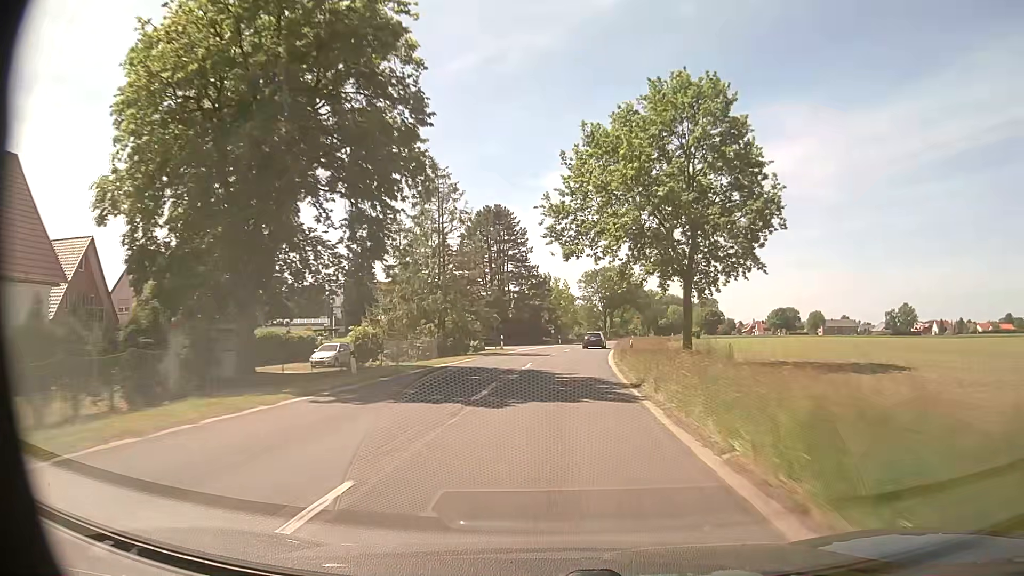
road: secondary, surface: asphalt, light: Day
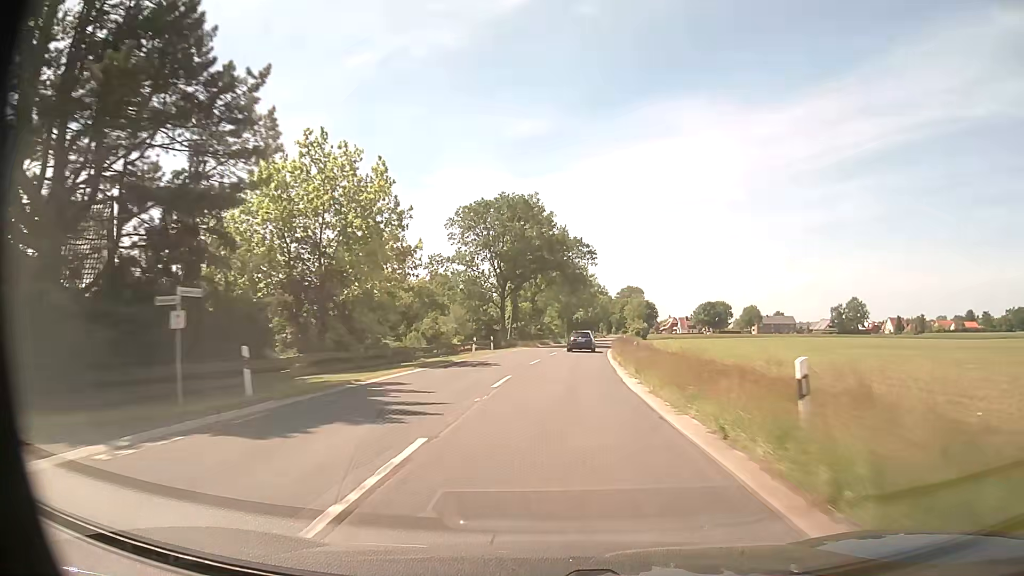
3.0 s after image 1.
(+5.5, +68.6) m; +9°
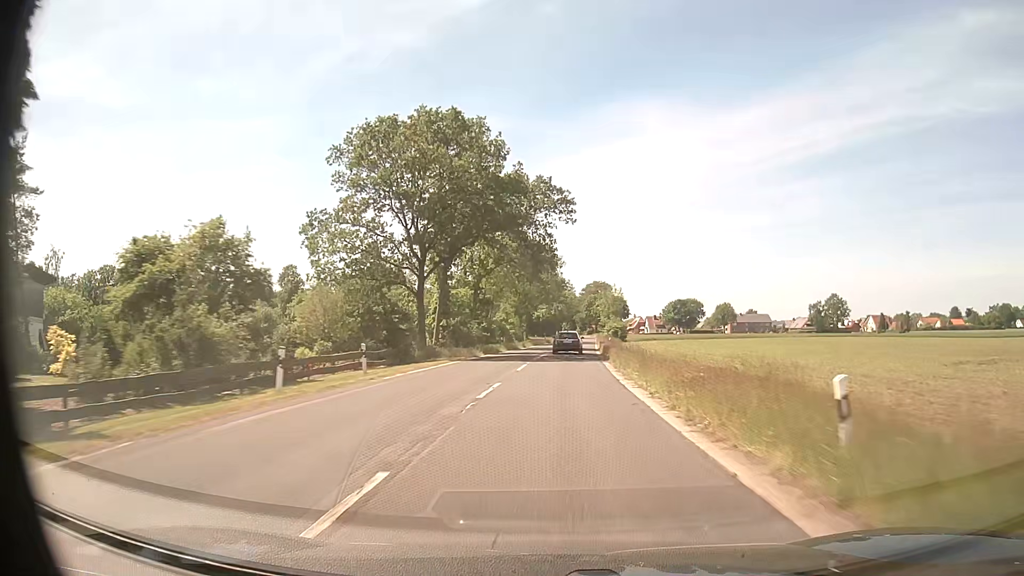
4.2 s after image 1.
(+0.8, +25.7) m; +3°
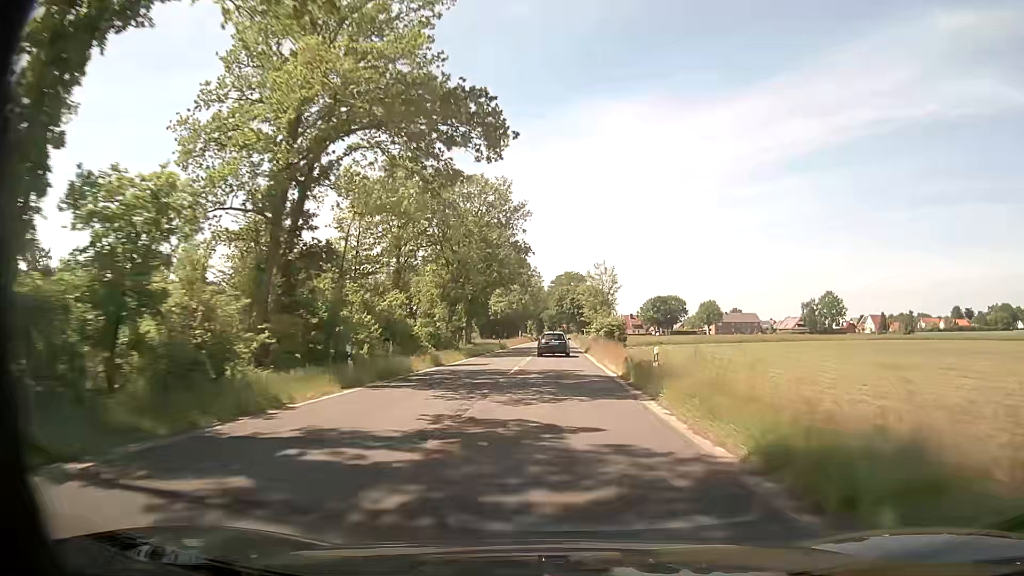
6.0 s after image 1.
(+1.2, +37.4) m; +3°
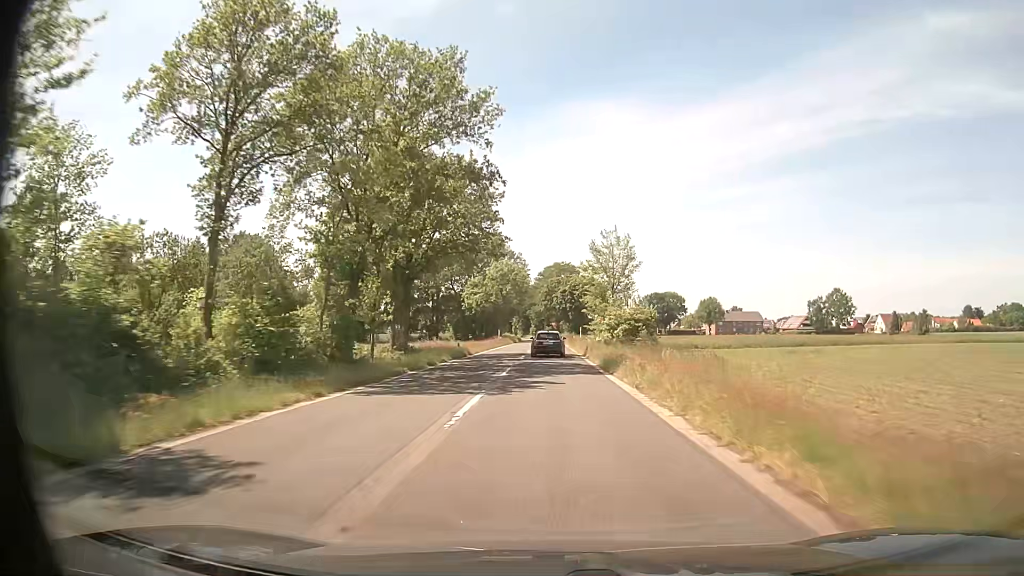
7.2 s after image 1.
(+0.2, +24.4) m; +1°
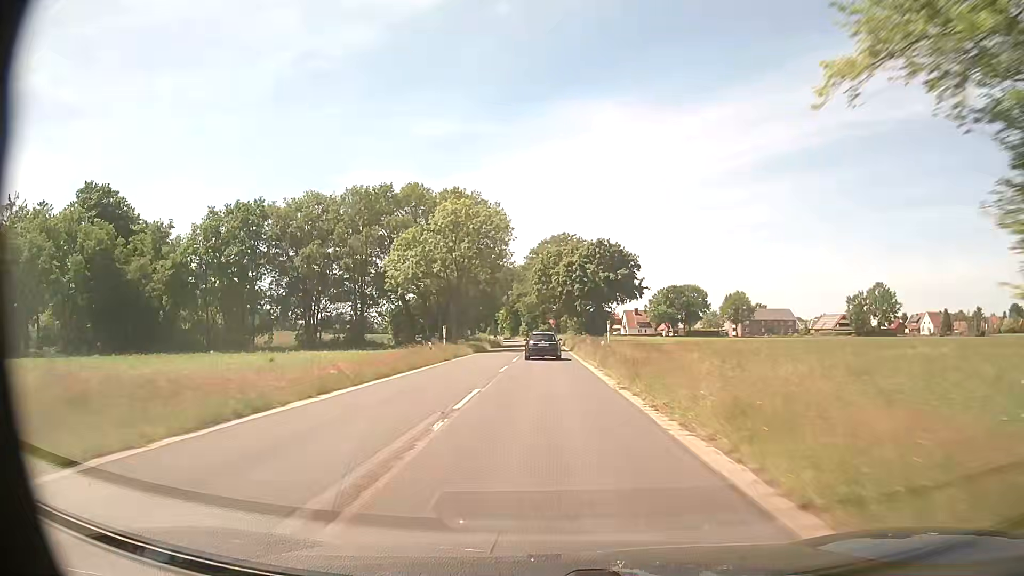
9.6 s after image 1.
(+0.5, +48.1) m; +1°
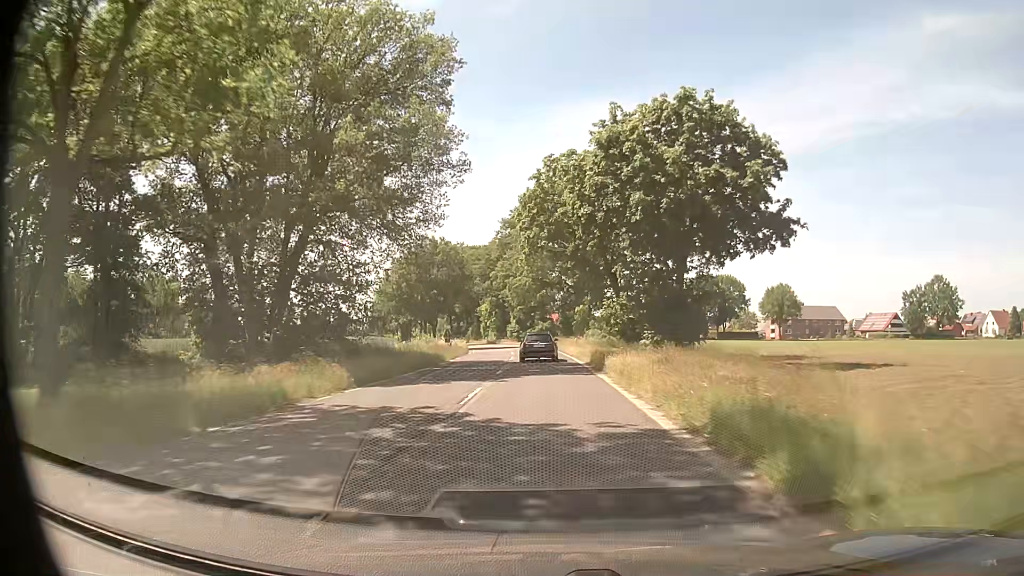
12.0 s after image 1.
(-0.2, +47.2) m; 0°
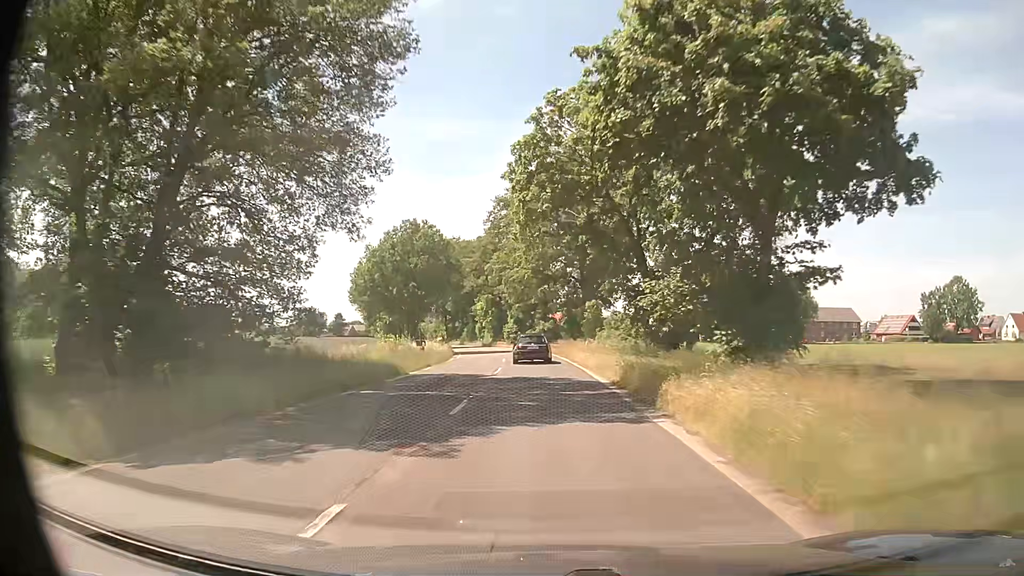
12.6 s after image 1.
(0.0, +11.7) m; 0°
(0, +10) (0, +20) (0, +30) (-1, +40) (-2, +50) (-3, +60) (-4, +70) (-6, +80) (-8, +89) (-10, +99) m
